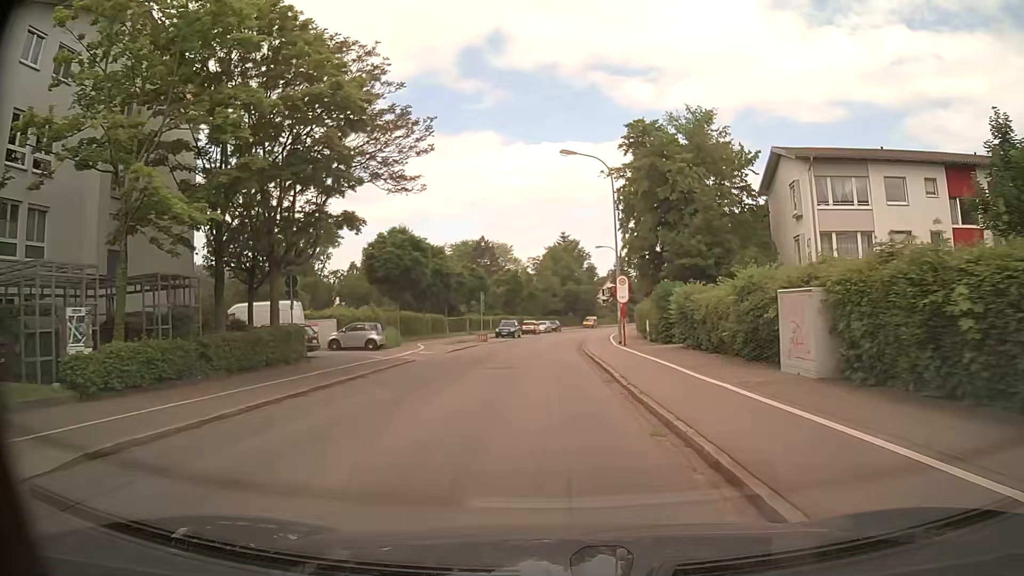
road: tertiary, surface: asphalt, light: Day
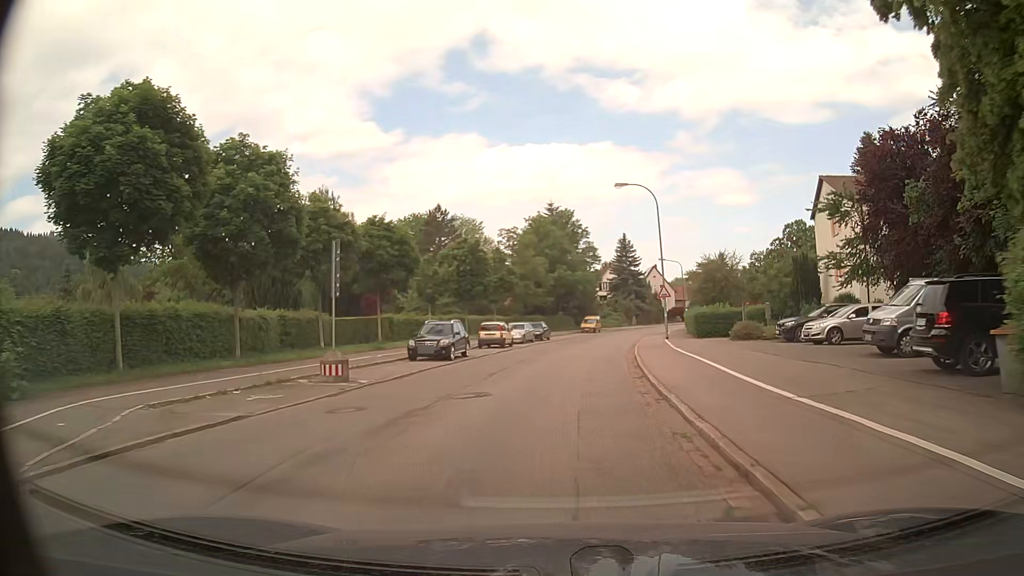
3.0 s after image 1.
(+0.3, +33.5) m; +1°
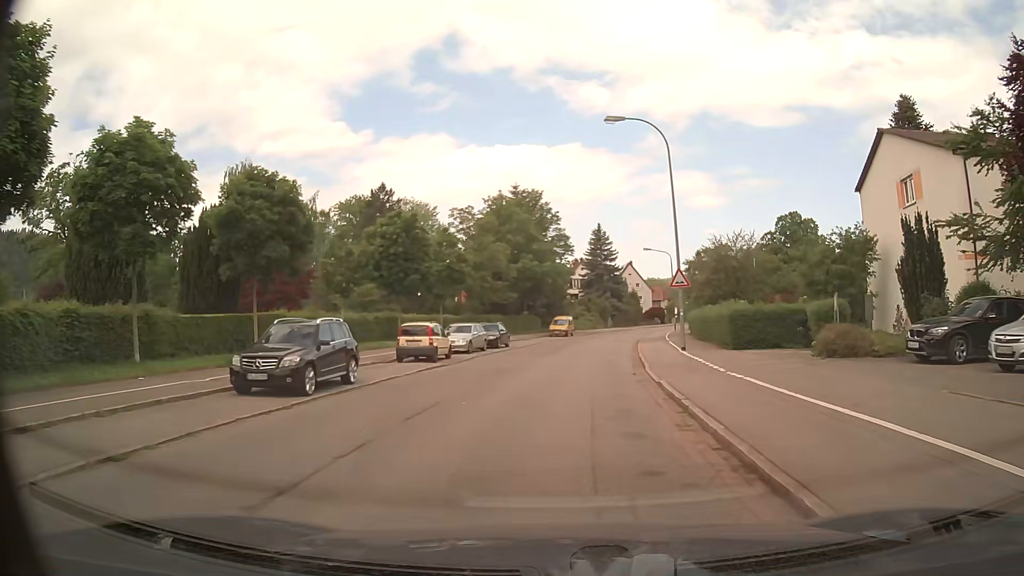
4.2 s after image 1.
(+0.4, +13.3) m; +4°
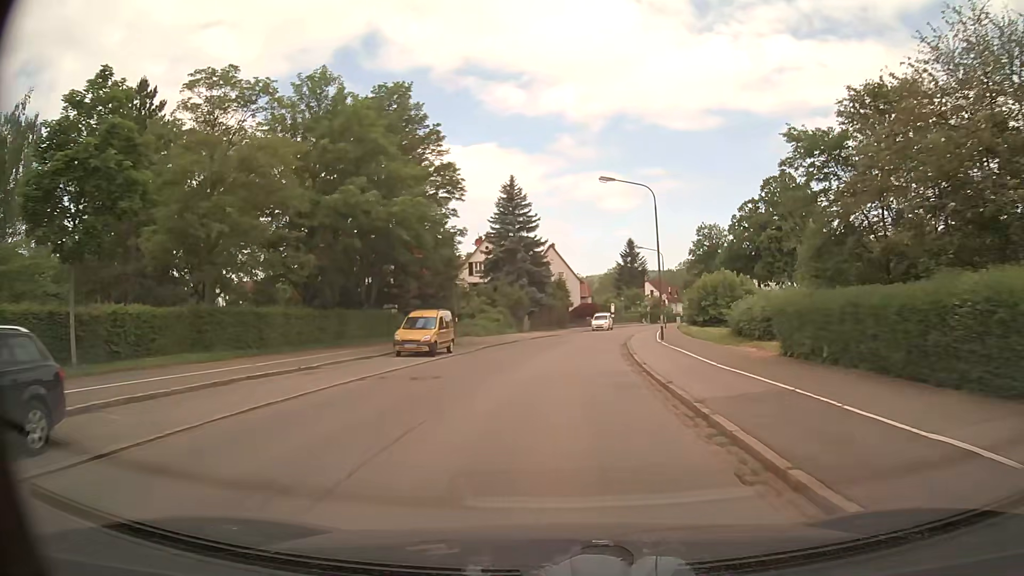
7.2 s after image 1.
(+1.7, +33.5) m; +7°
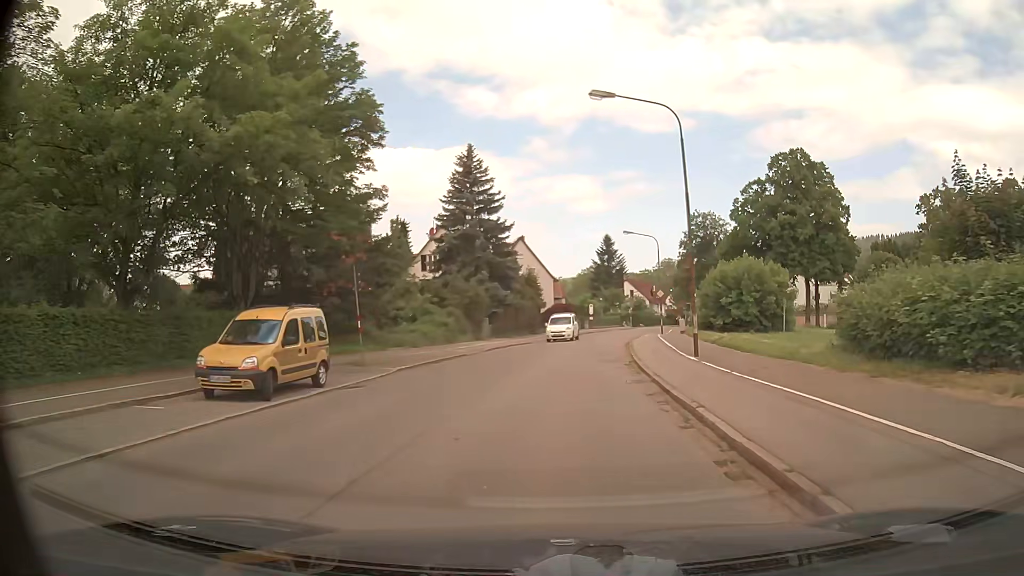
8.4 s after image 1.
(+0.3, +13.4) m; +3°
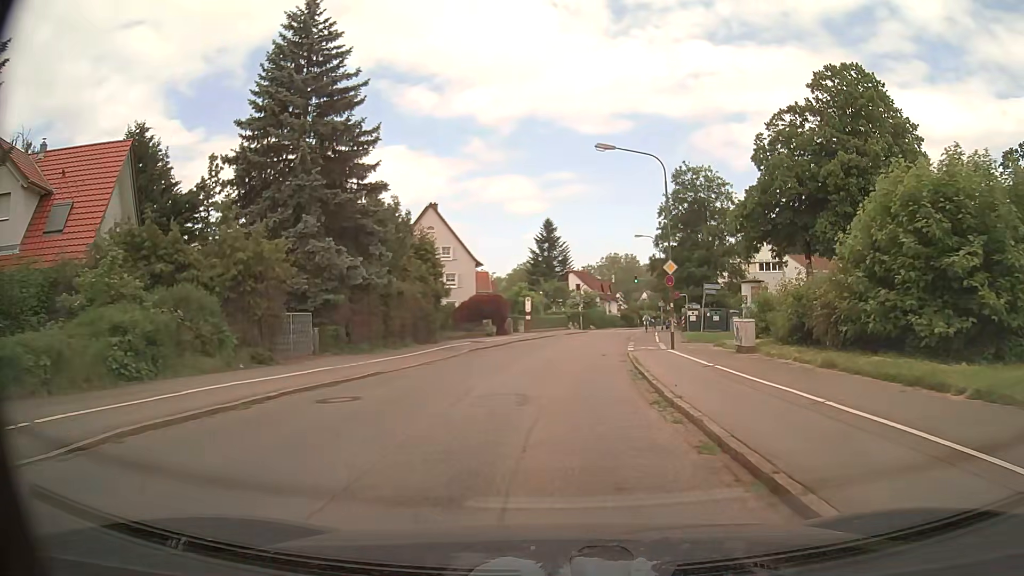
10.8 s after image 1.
(+1.2, +26.8) m; +5°
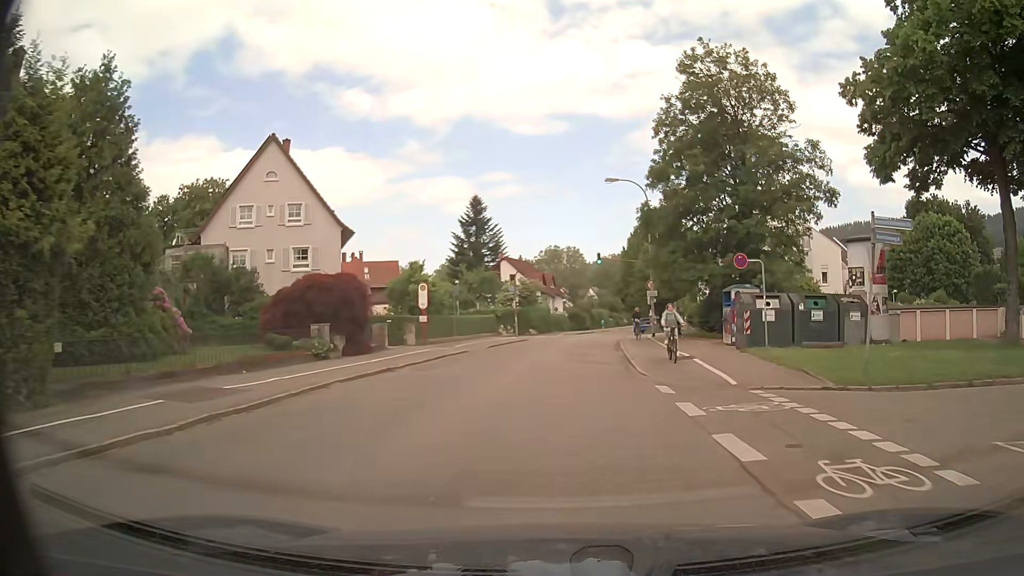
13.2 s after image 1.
(+1.1, +26.7) m; +5°
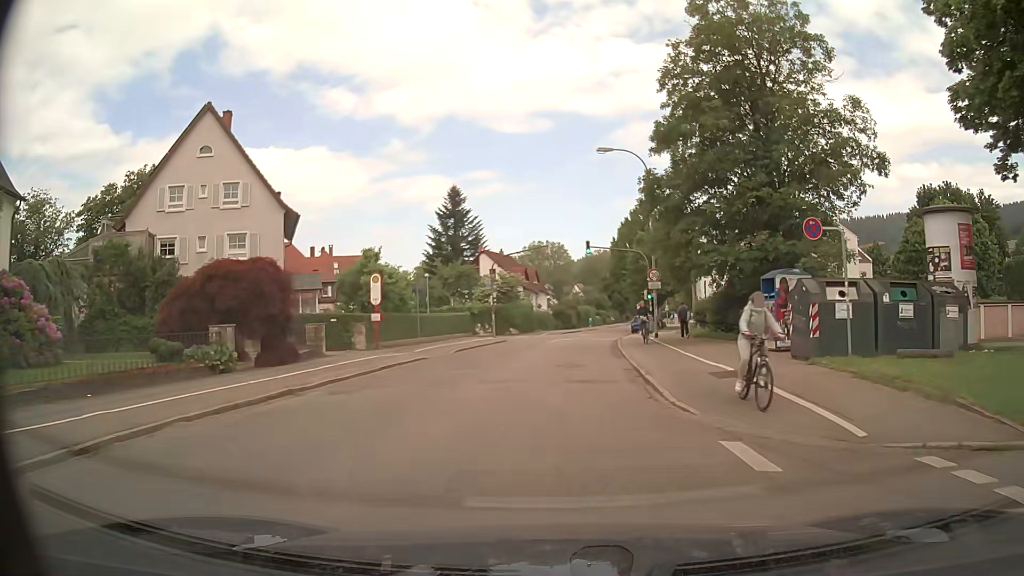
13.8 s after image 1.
(+0.1, +6.7) m; +2°
(0, +10) (+1, +20) (+1, +30) (+2, +40) (+3, +50) (+5, +60) (+6, +70) (+8, +79) (+10, +89) (+12, +99) m
